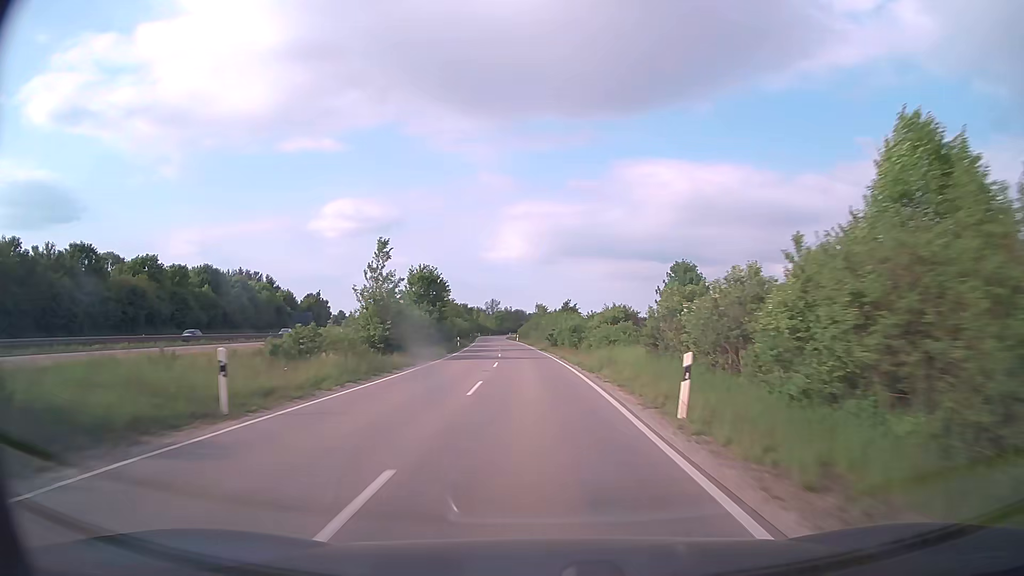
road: secondary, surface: asphalt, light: Day
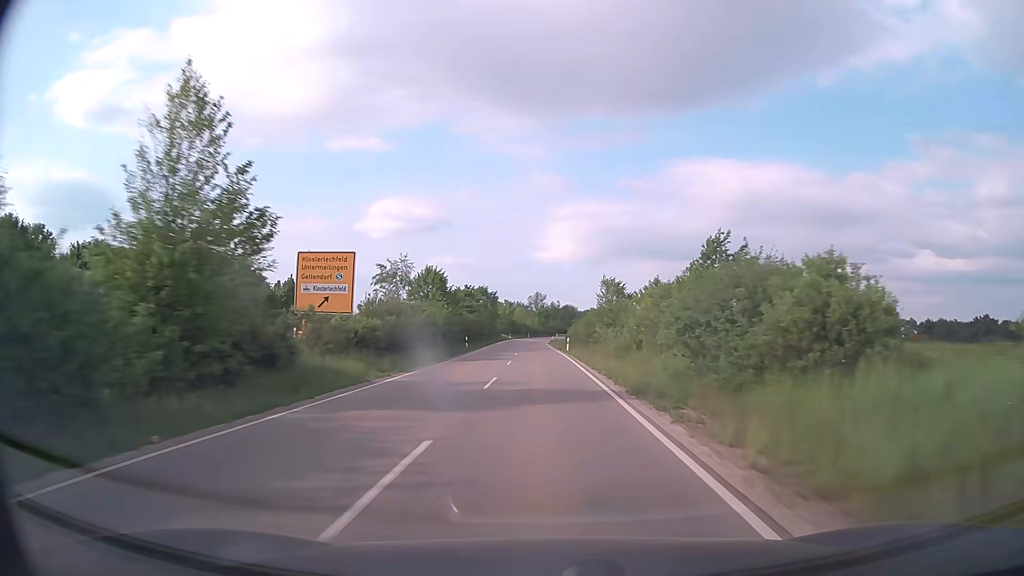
(-2.3, +58.6) m; -4°
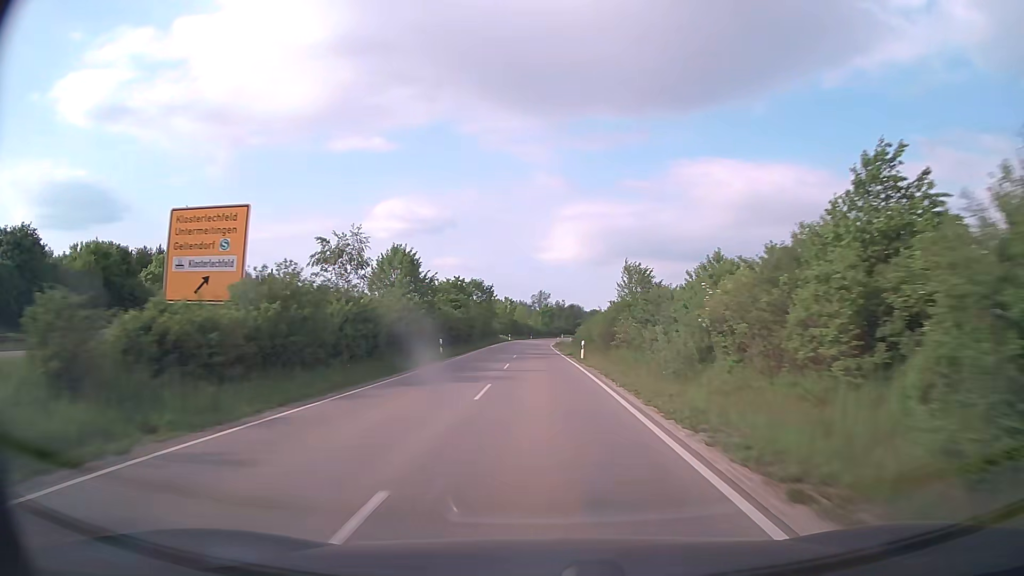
(0.0, +14.6) m; 0°
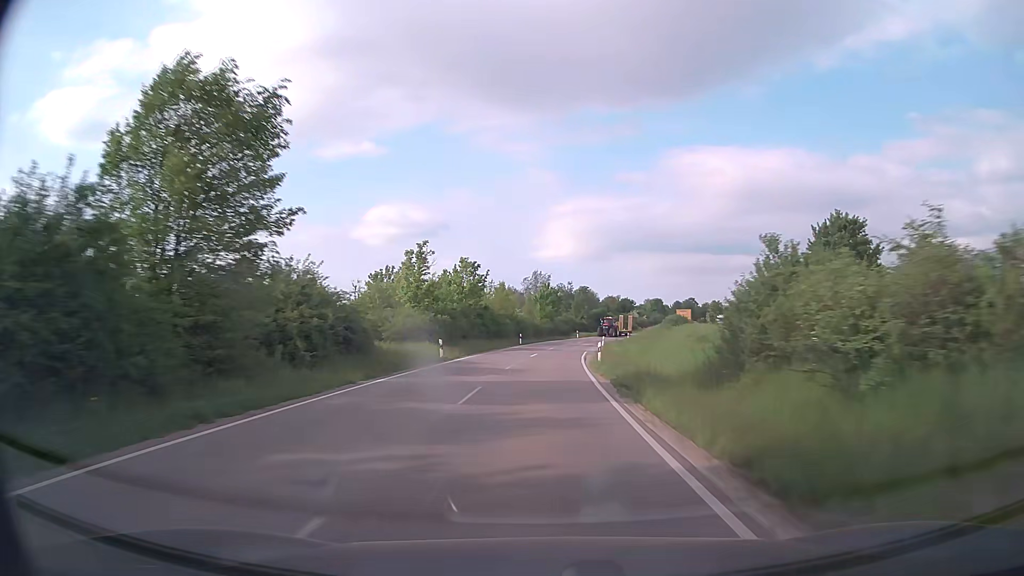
(-0.3, +72.9) m; 0°
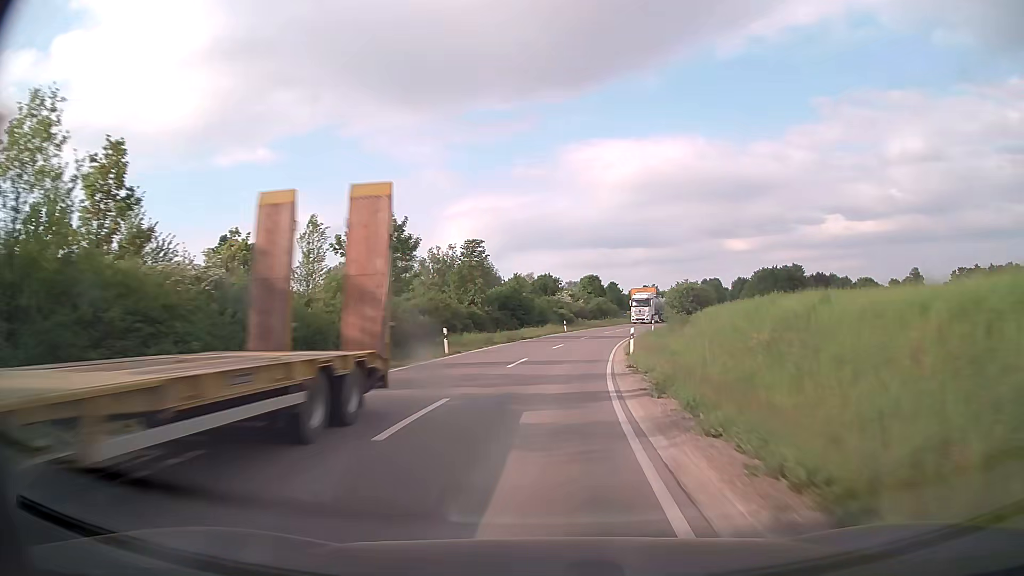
(+4.3, +70.5) m; +8°
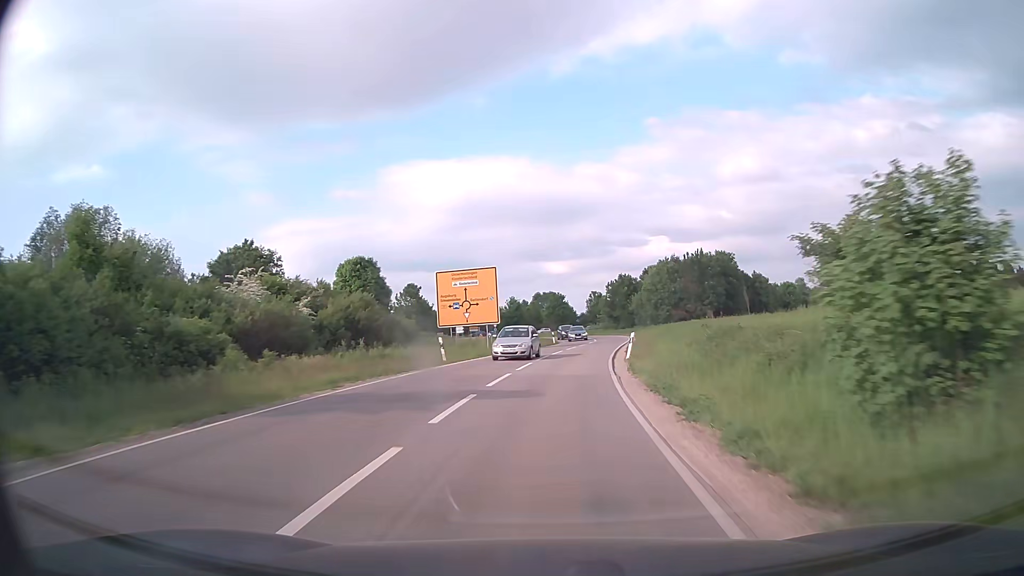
(+8.5, +63.4) m; +15°
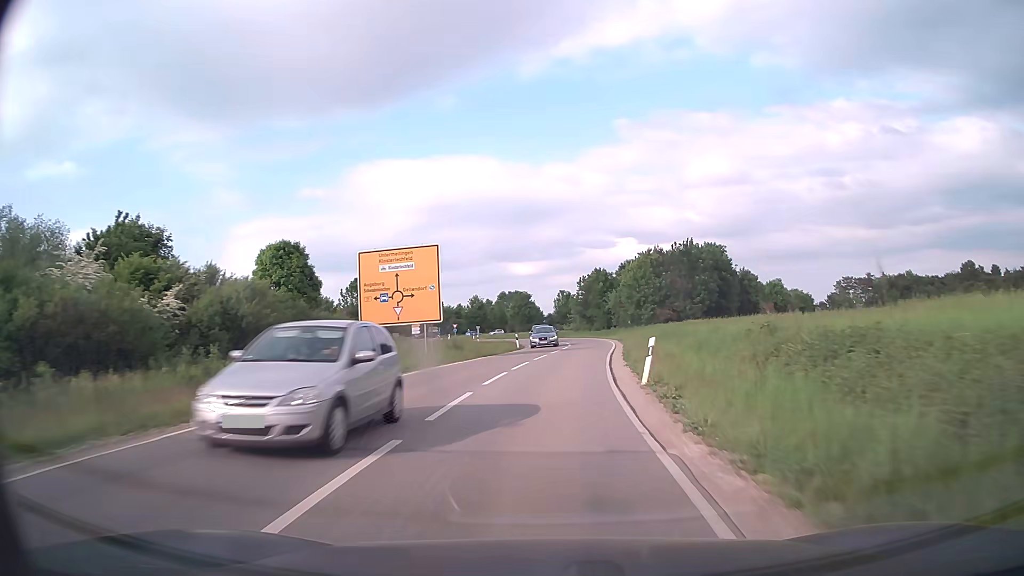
(+0.3, +11.6) m; +3°
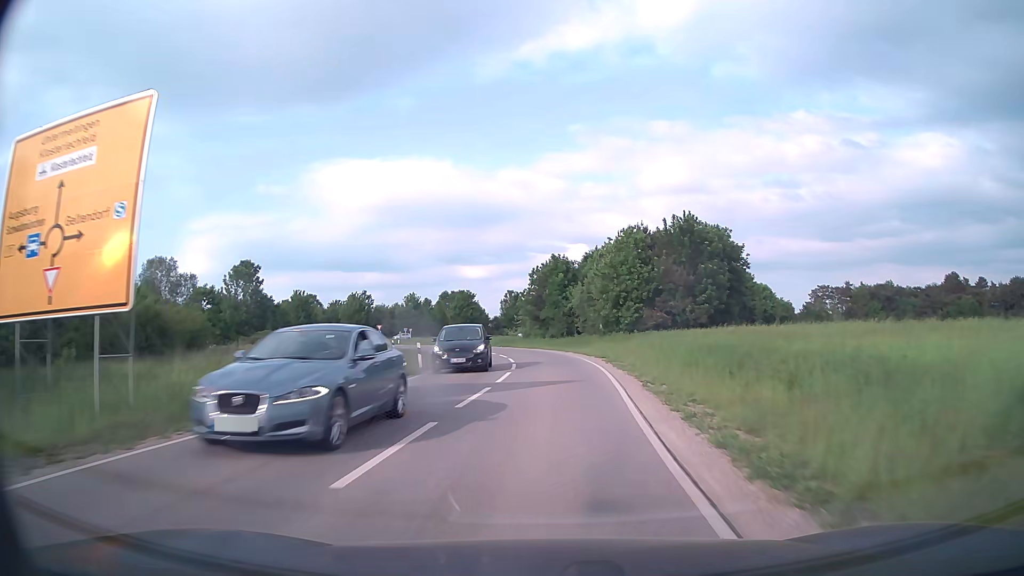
(+0.9, +21.3) m; +4°
(0, +10) (0, +20) (0, +30) (-1, +40) (-2, +50) (-5, +59) (-9, +69) (-14, +77) (-19, +86) (-24, +95) m
